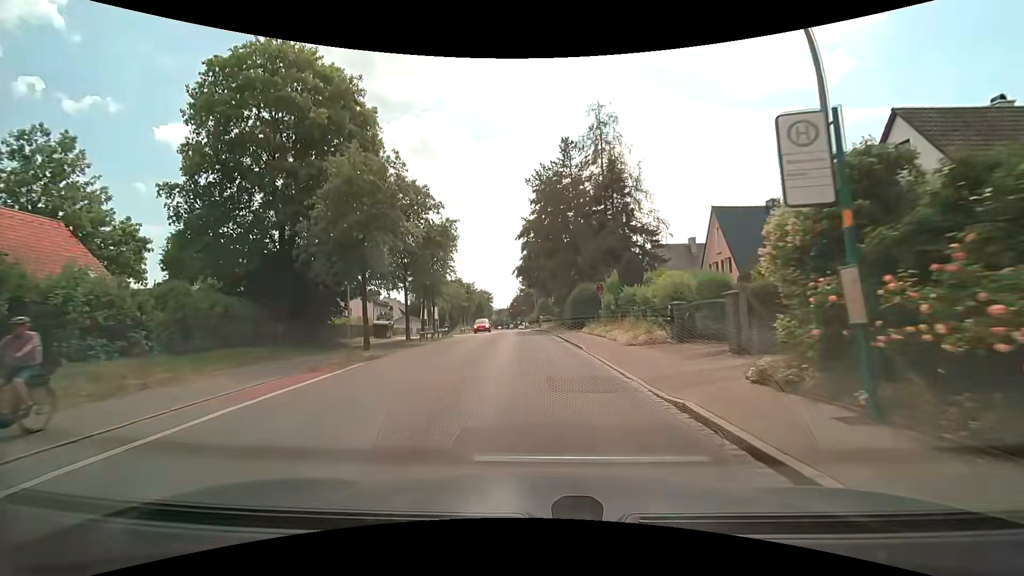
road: tertiary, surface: asphalt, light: Day
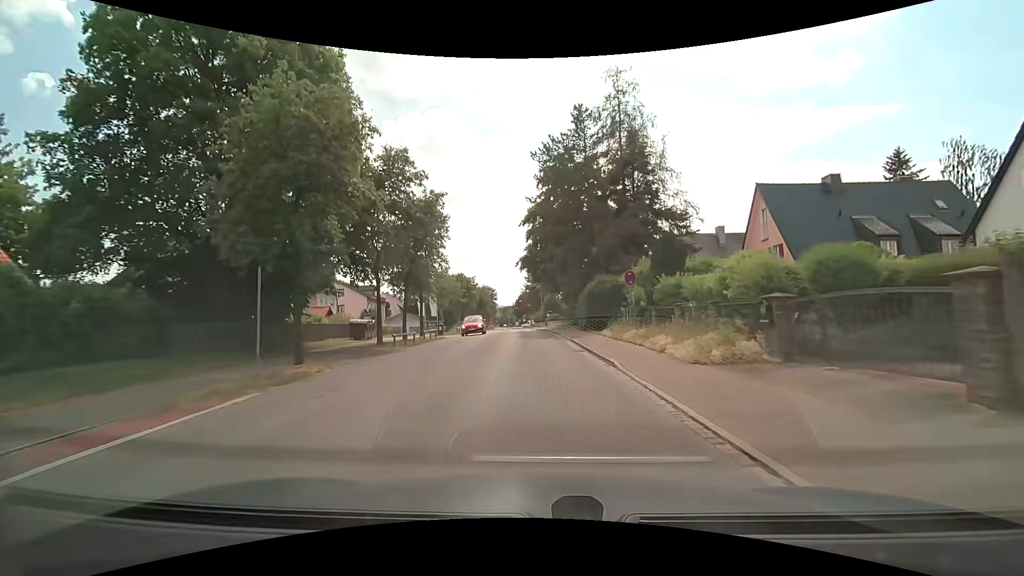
(-0.1, +6.6) m; -1°
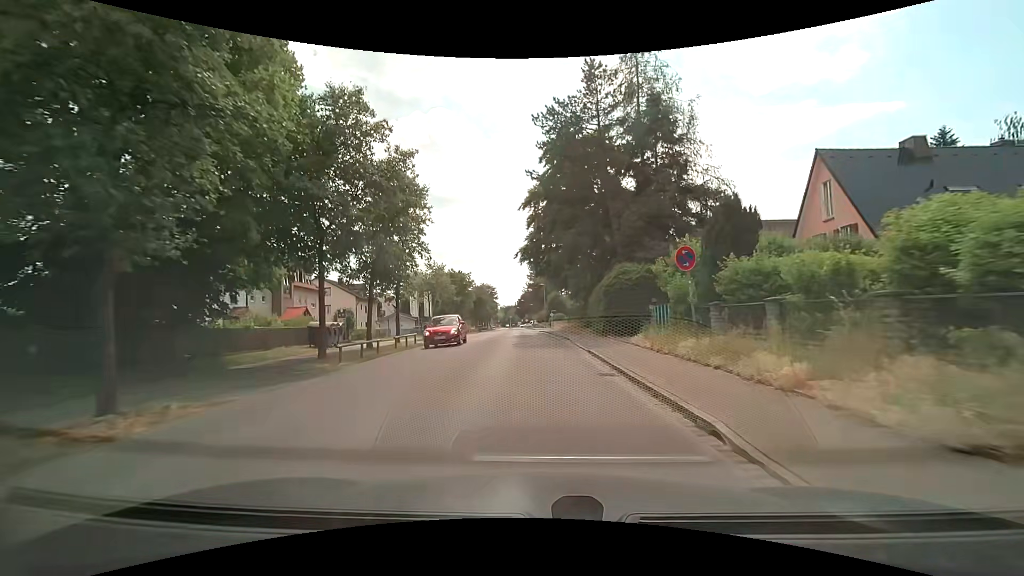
(0.0, +6.7) m; 0°
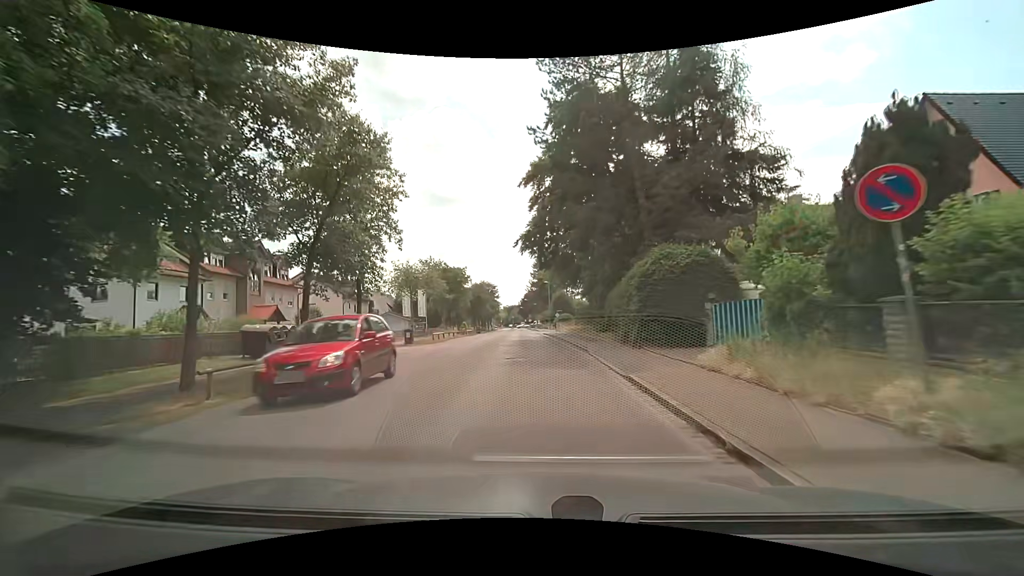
(0.0, +6.8) m; 0°
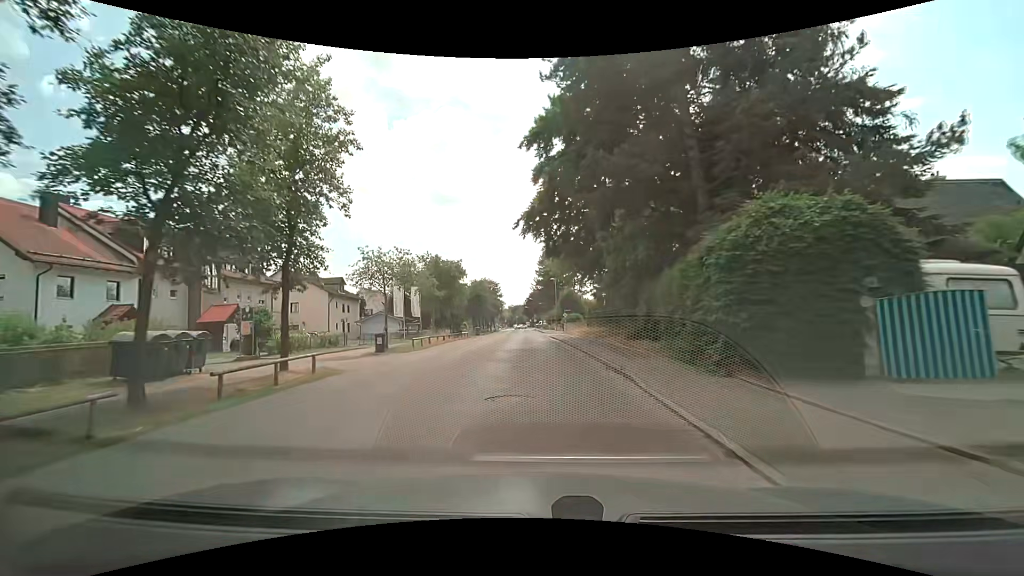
(0.0, +7.0) m; -1°
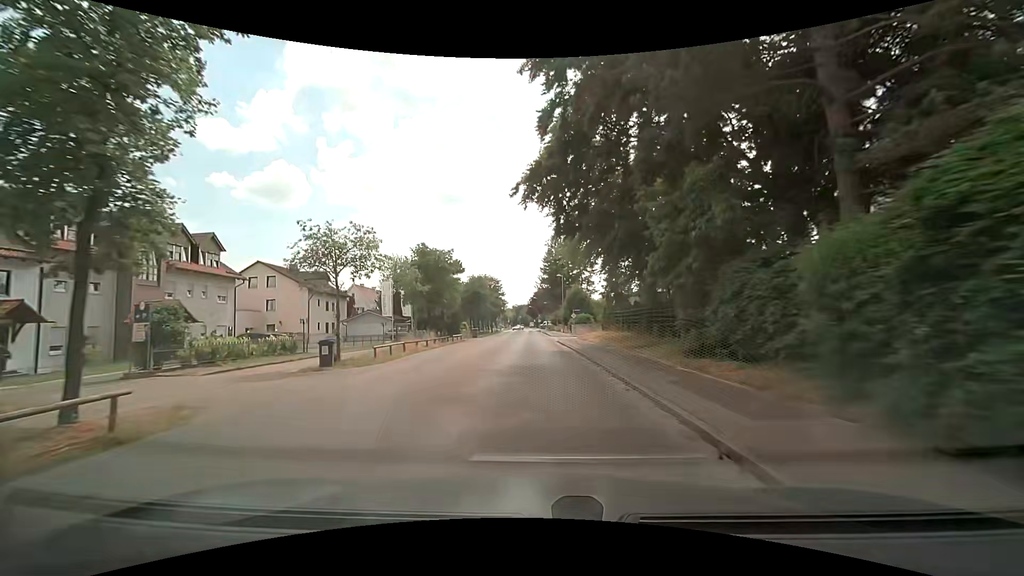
(0.0, +7.1) m; -1°
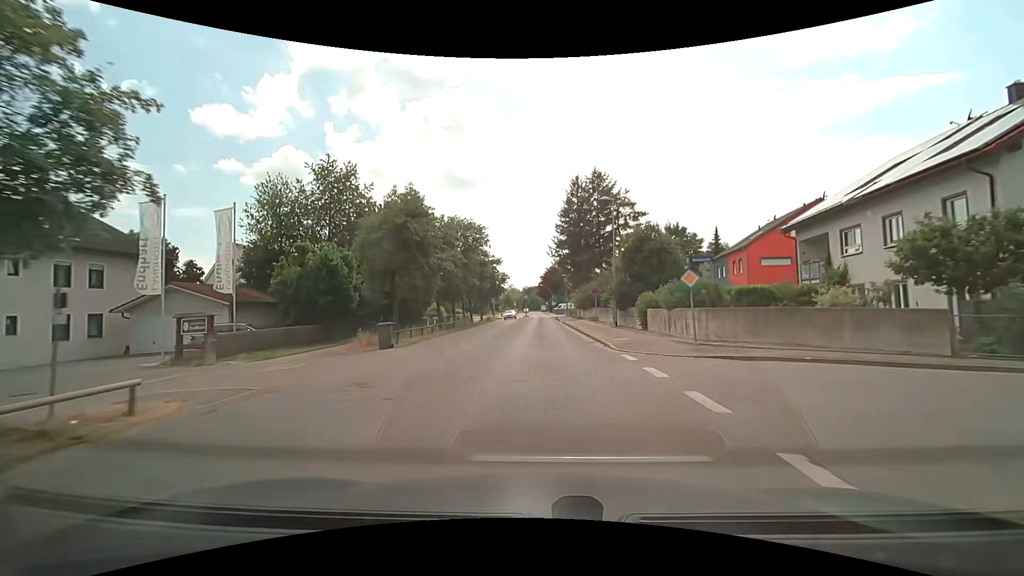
(-0.4, +37.5) m; -1°
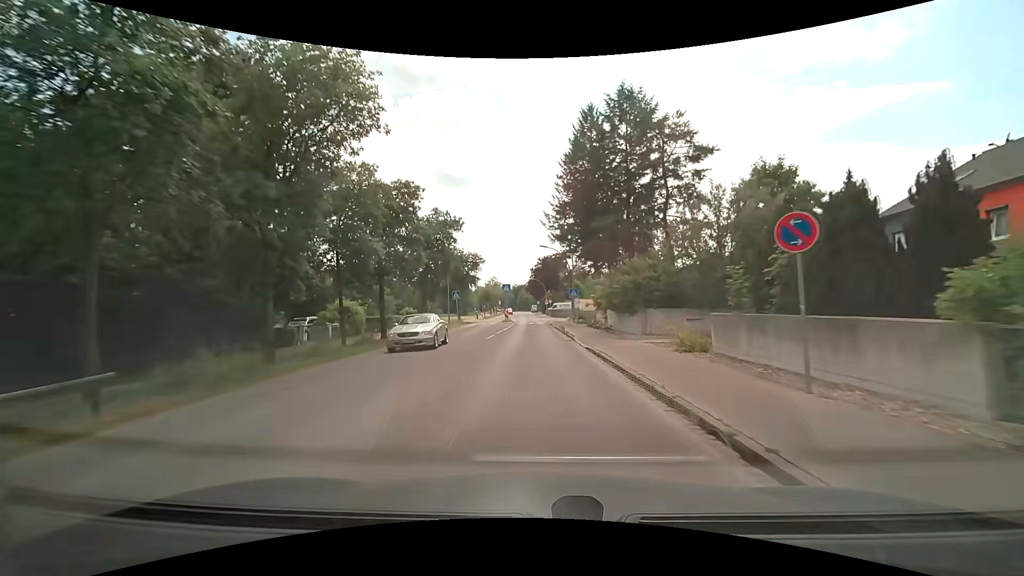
(+0.3, +29.0) m; +2°
(0, +10) (0, +20) (0, +30) (0, +40) (-1, +50) (-1, +60) (-1, +70) (-2, +80) (-2, +90) (-2, +100) m
